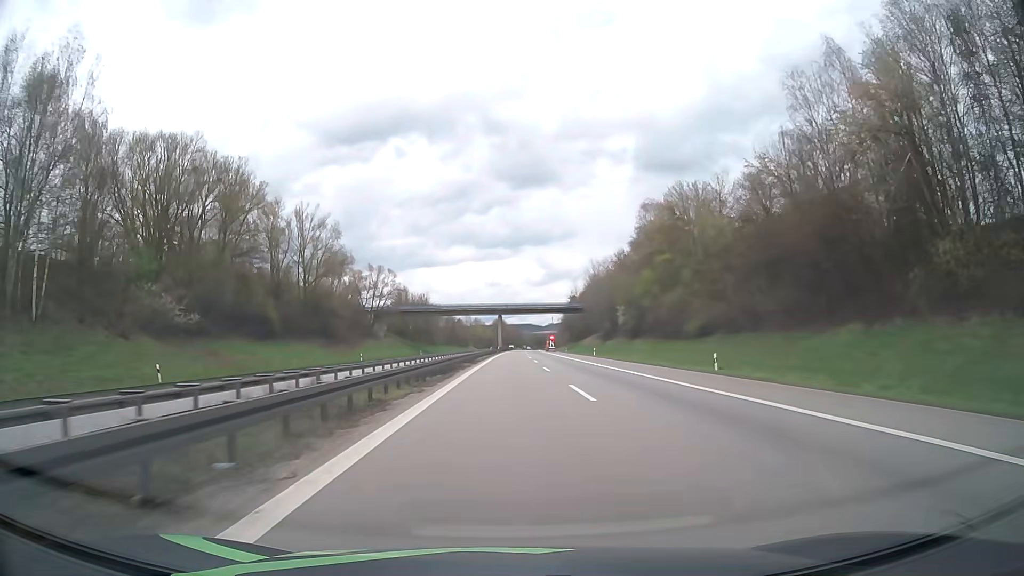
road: motorway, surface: asphalt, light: Day
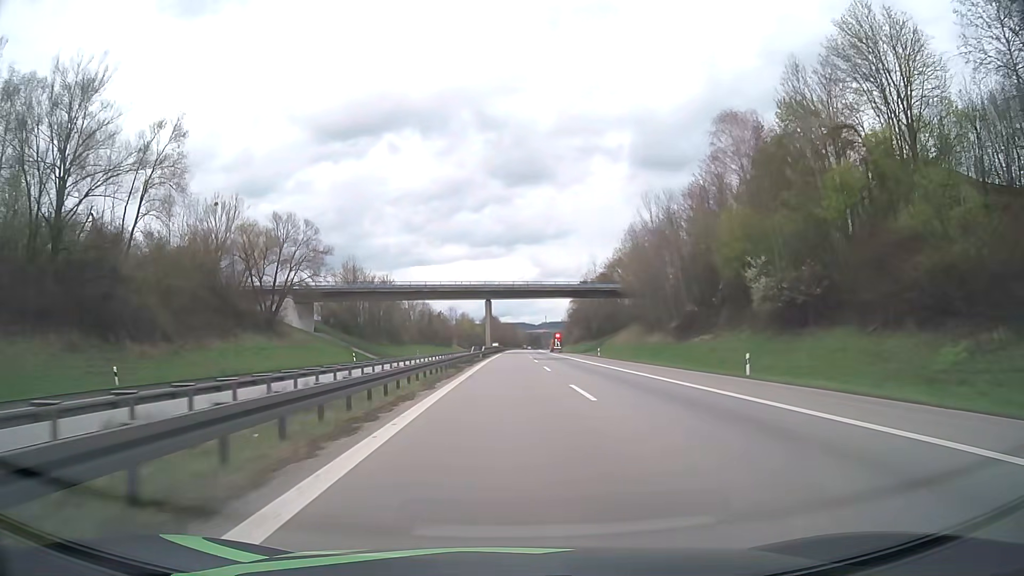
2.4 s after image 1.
(+0.2, +54.6) m; +1°
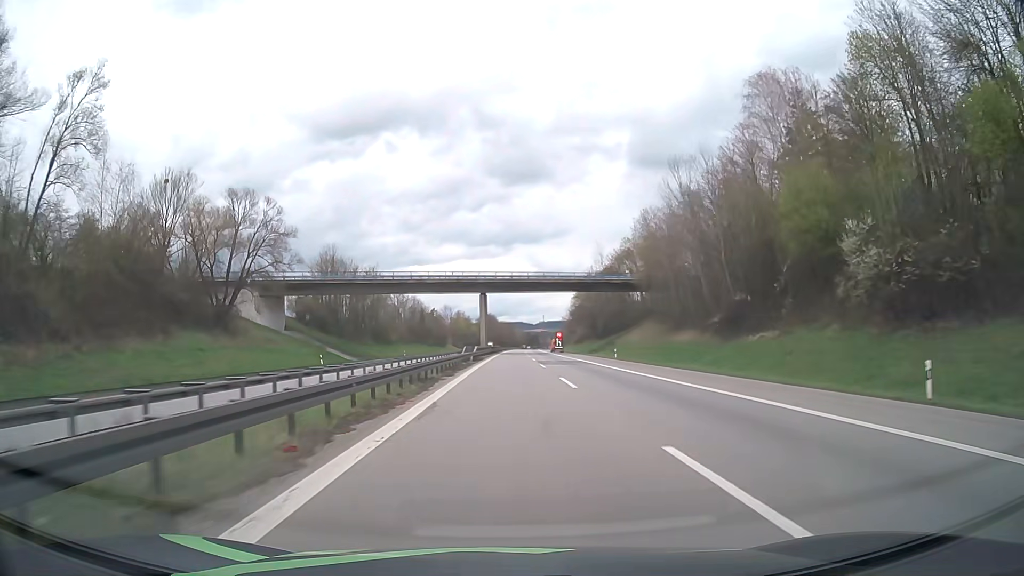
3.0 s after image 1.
(0.0, +13.6) m; 0°
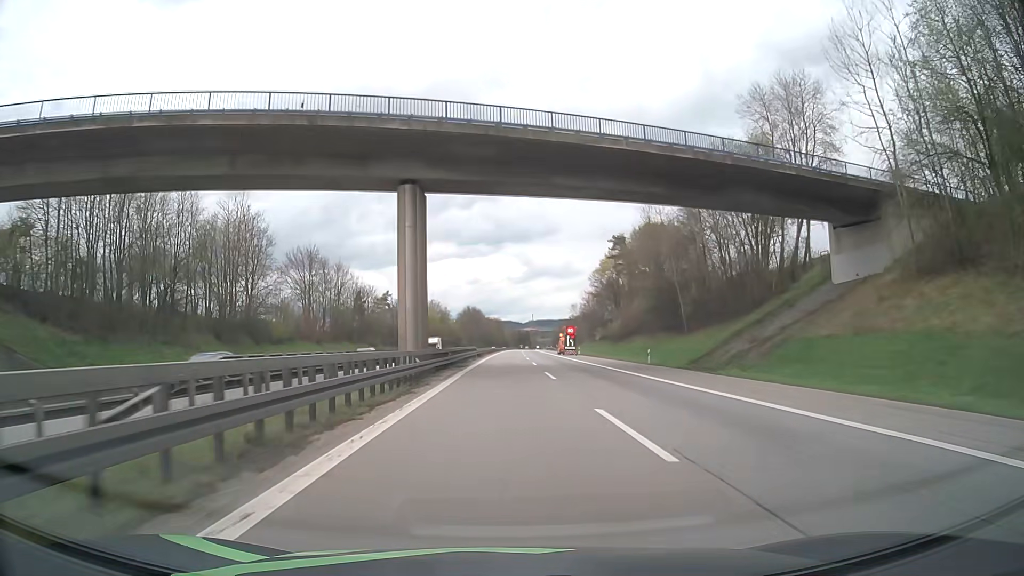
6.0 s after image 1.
(+0.6, +67.7) m; +1°
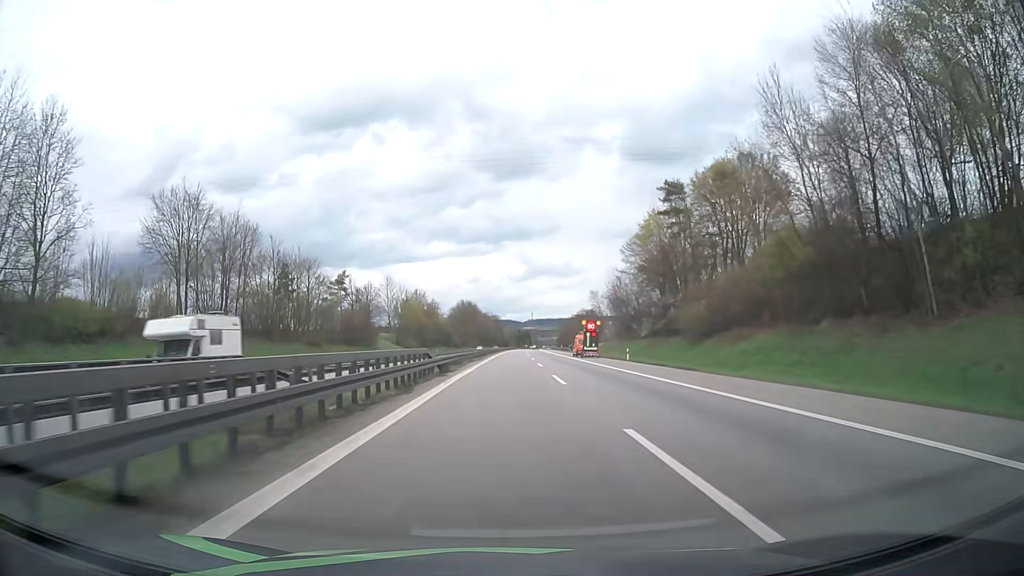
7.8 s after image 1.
(+0.1, +39.6) m; 0°
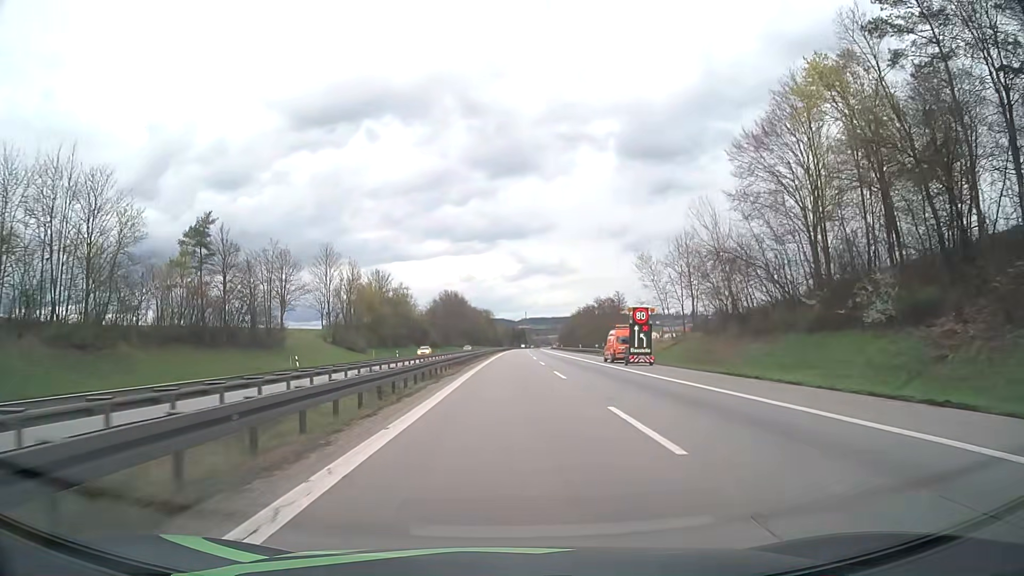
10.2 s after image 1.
(0.0, +50.9) m; 0°
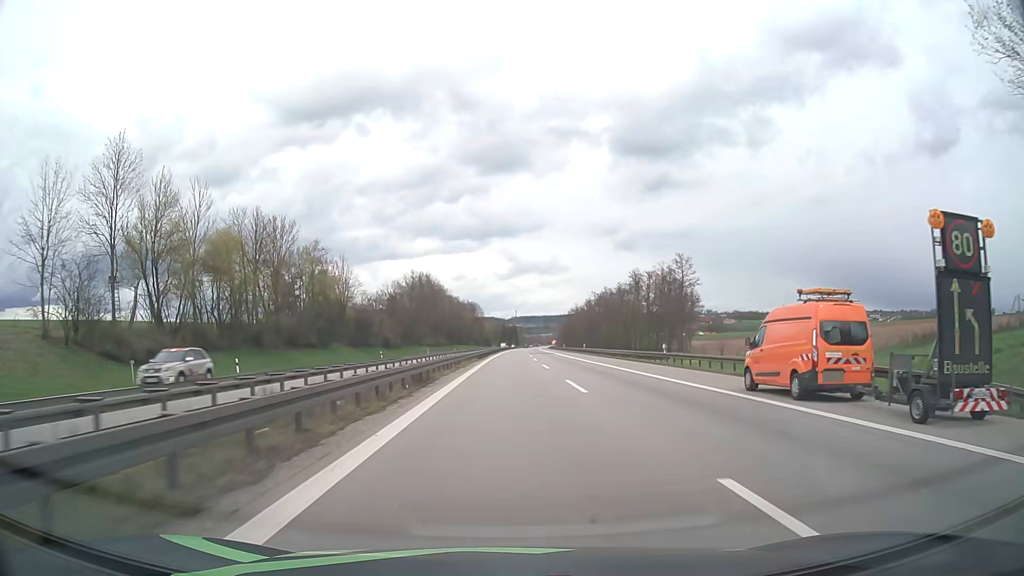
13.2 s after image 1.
(+0.5, +62.4) m; +1°
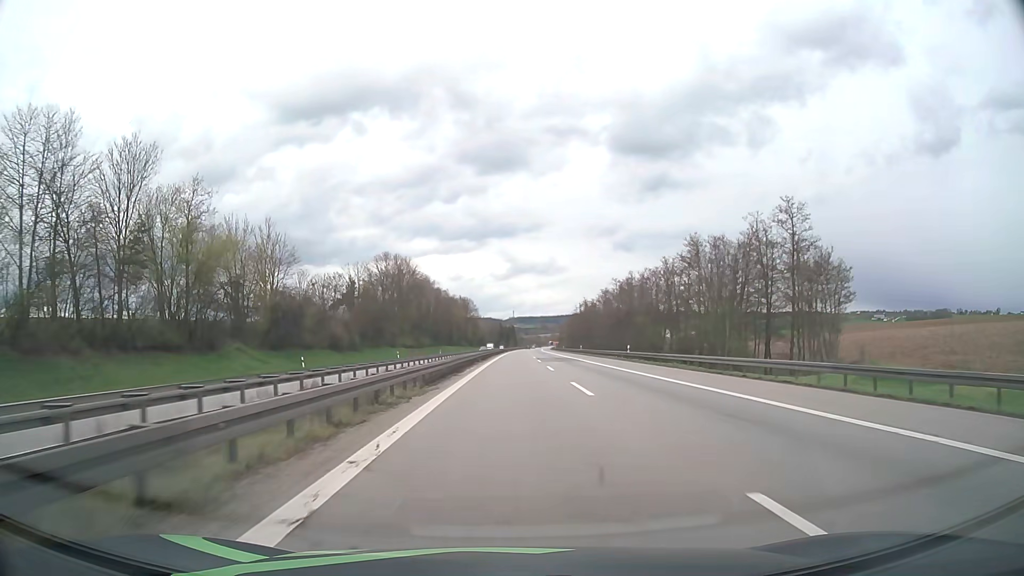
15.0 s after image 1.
(+0.1, +36.9) m; 0°
(0, +10) (0, +20) (0, +30) (0, +40) (0, +50) (0, +60) (0, +70) (+1, +80) (+1, +90) (+1, +100) m
